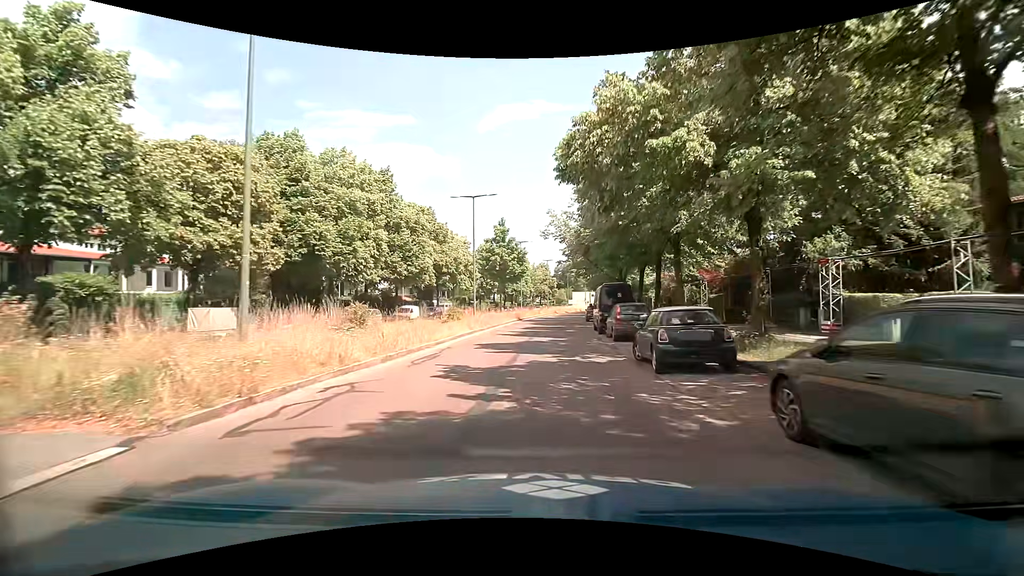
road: residential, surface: asphalt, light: Day
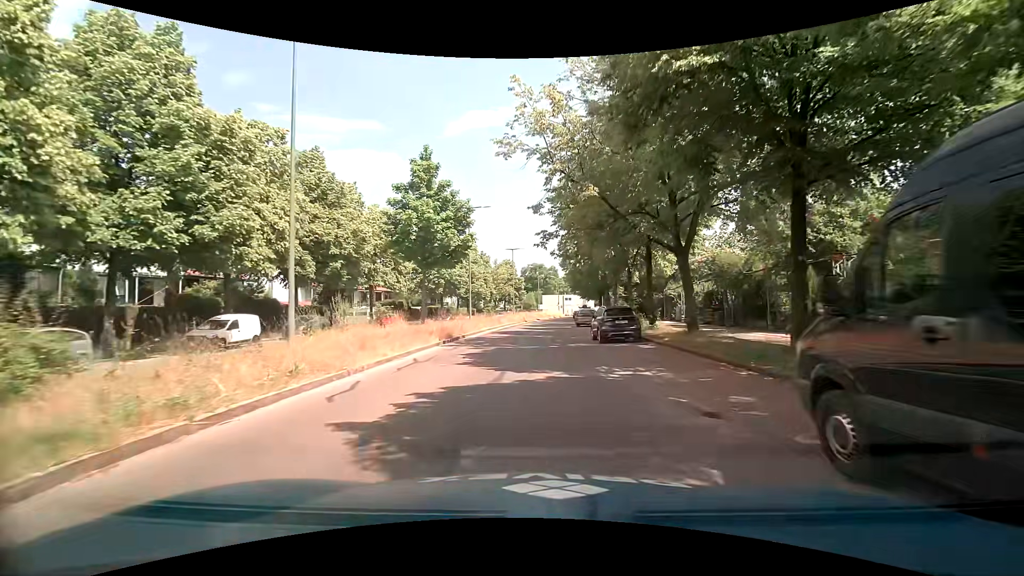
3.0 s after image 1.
(+0.6, +26.5) m; +4°
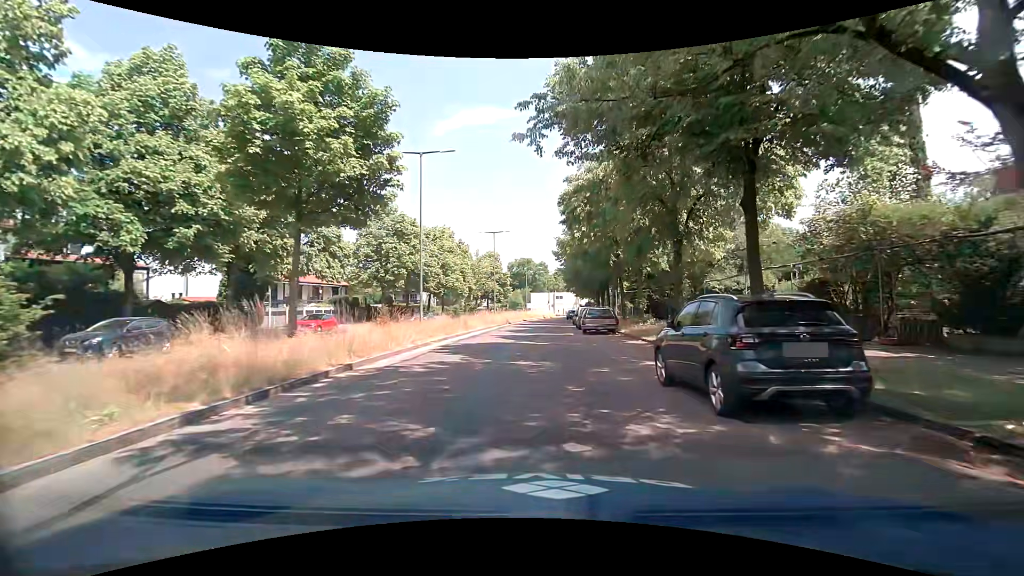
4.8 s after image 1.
(0.0, +14.6) m; +2°
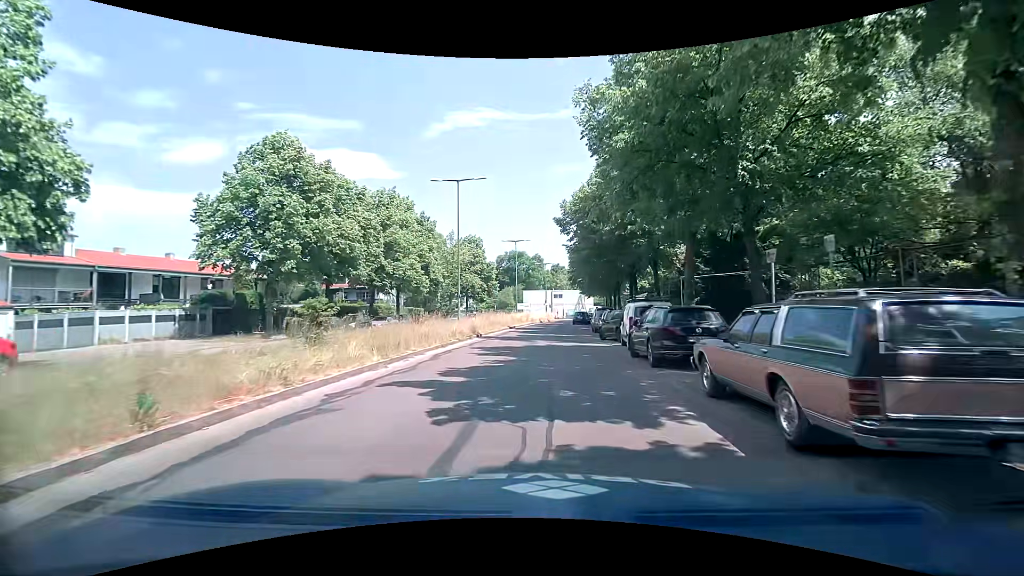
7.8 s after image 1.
(-0.4, +23.7) m; -1°
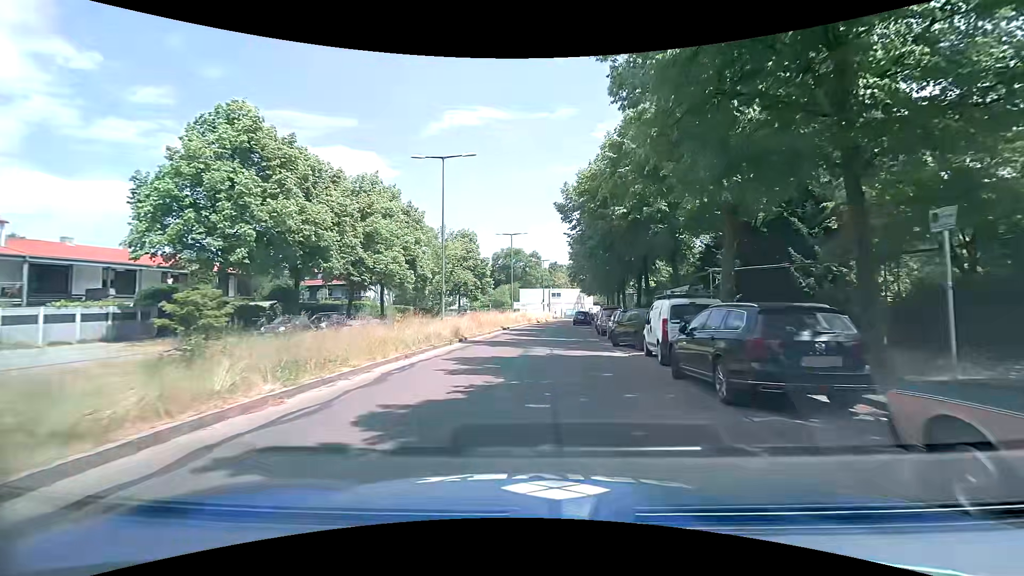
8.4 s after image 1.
(0.0, +4.8) m; +1°
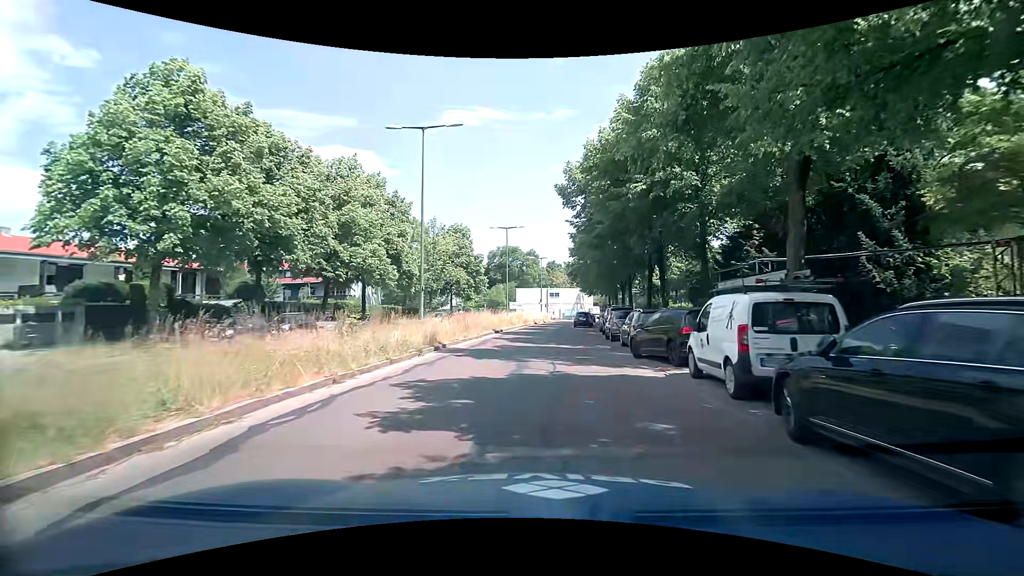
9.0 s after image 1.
(0.0, +4.8) m; +1°
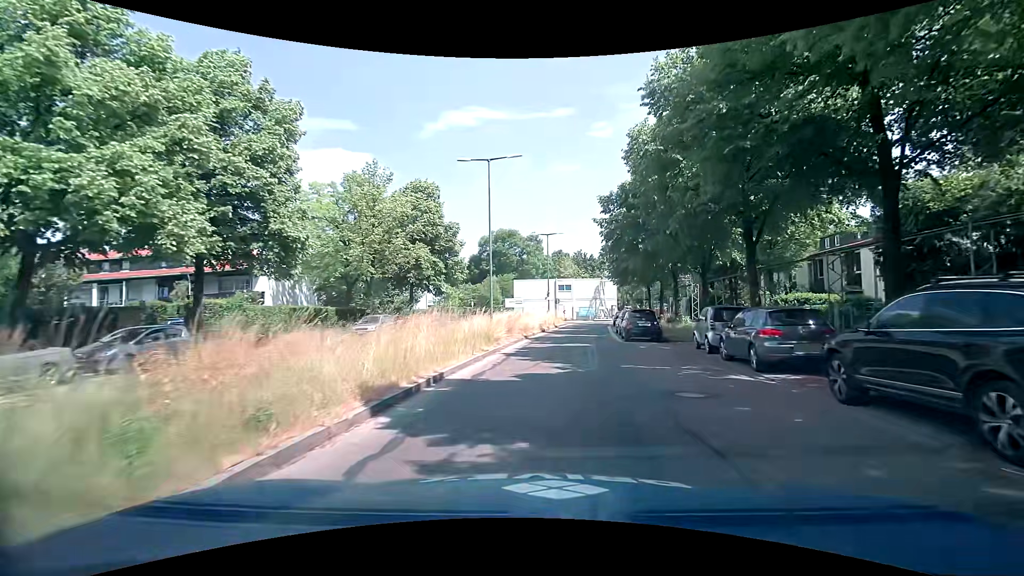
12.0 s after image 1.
(-0.6, +24.2) m; -1°
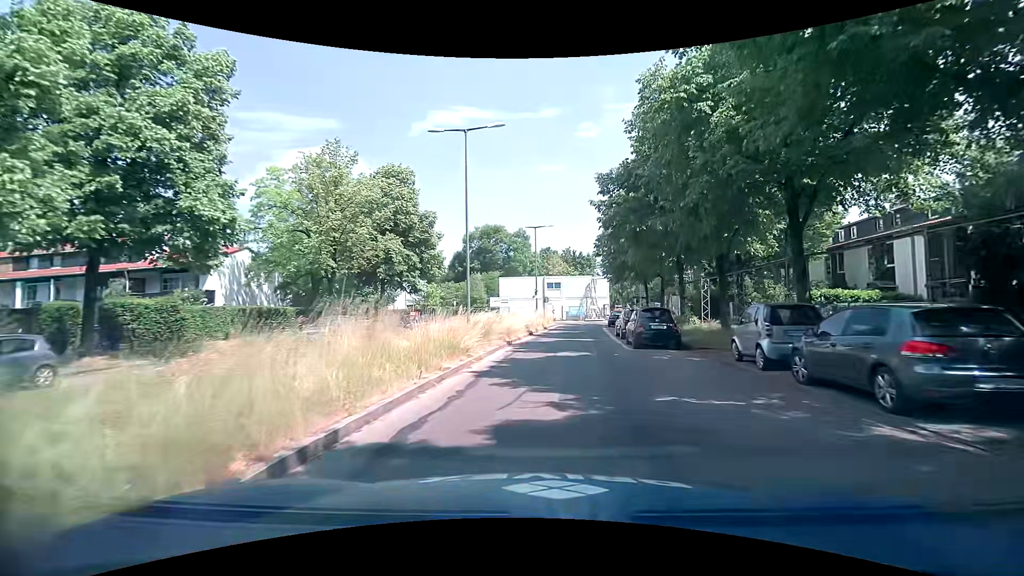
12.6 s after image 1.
(+0.1, +4.8) m; +2°
